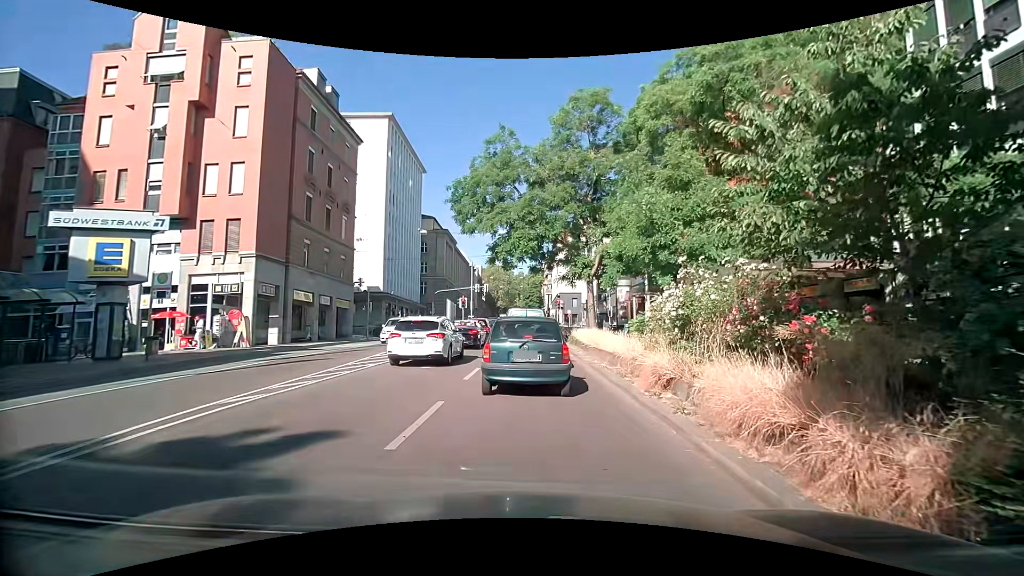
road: secondary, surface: asphalt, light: Day
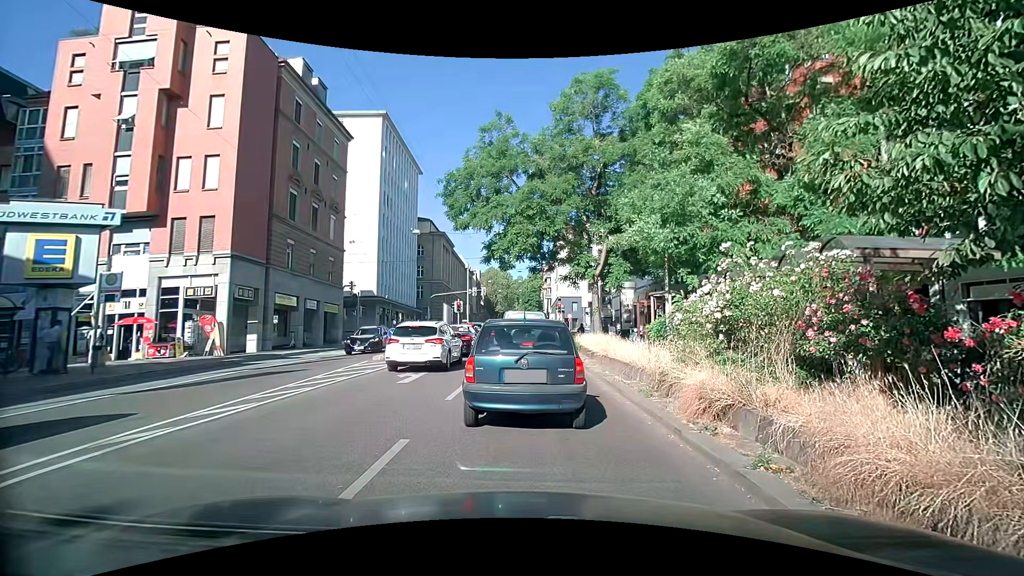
(0.0, +2.2) m; +1°
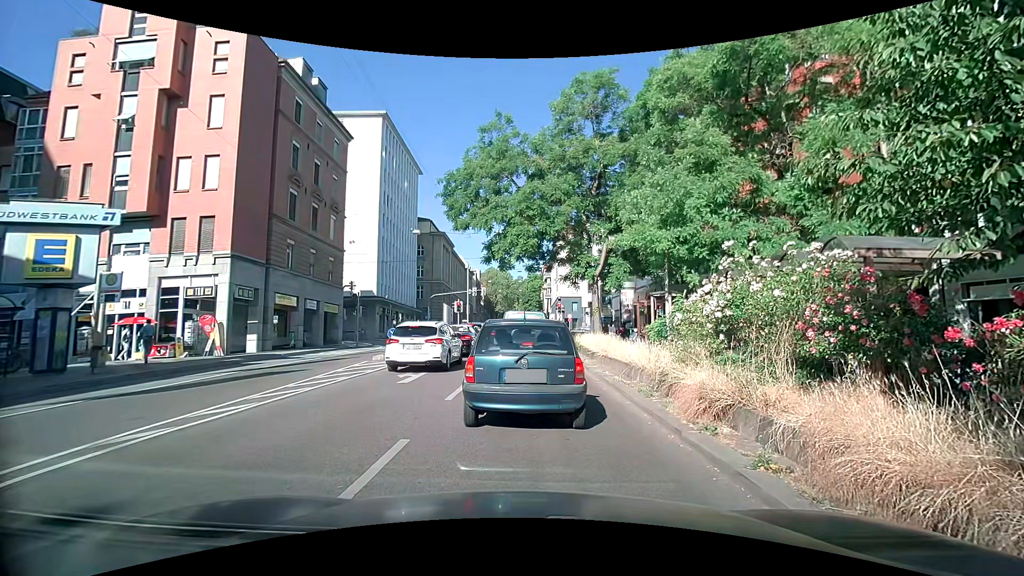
(0.0, 0.0) m; 0°
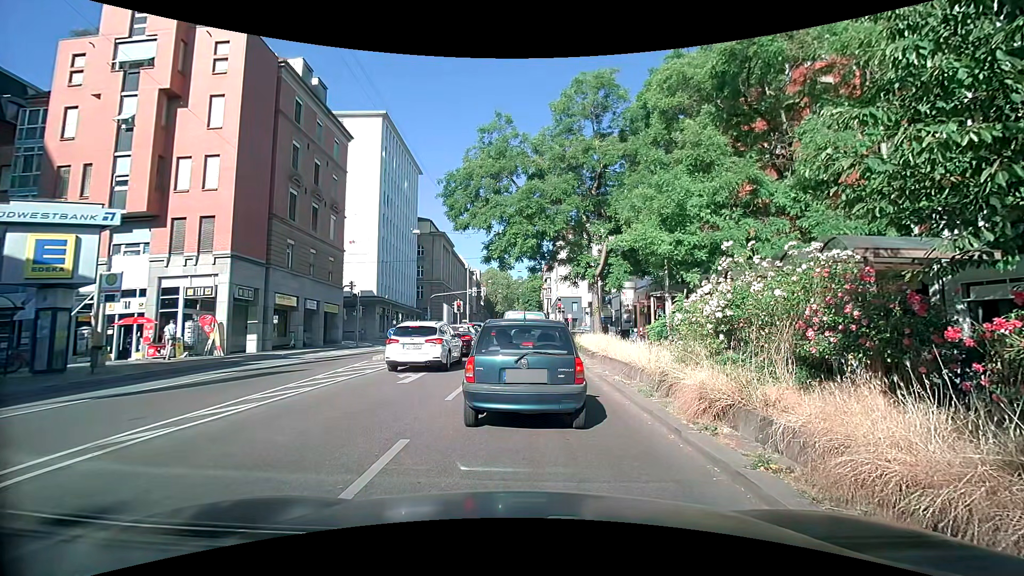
(0.0, 0.0) m; 0°
